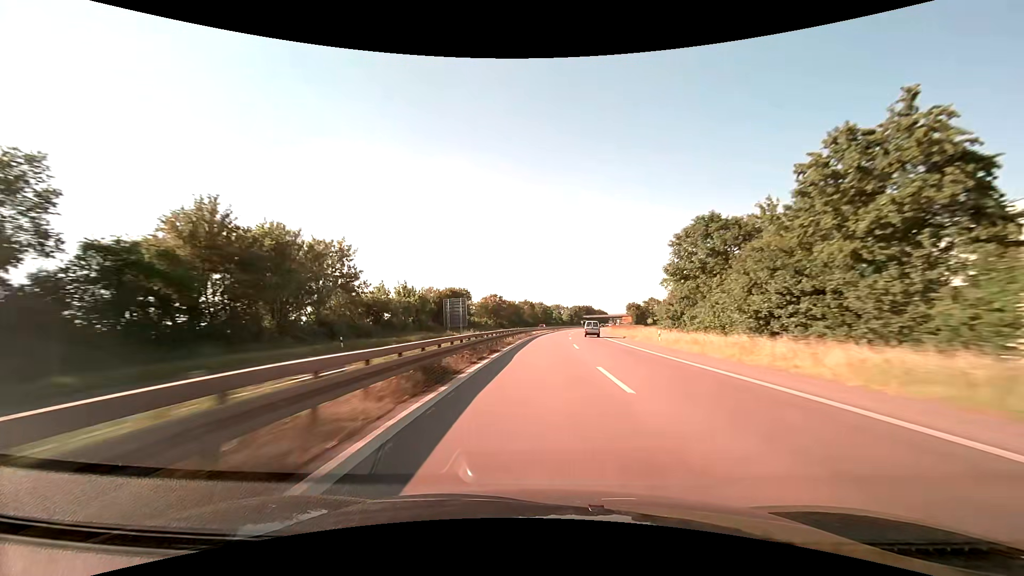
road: trunk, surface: asphalt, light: Day
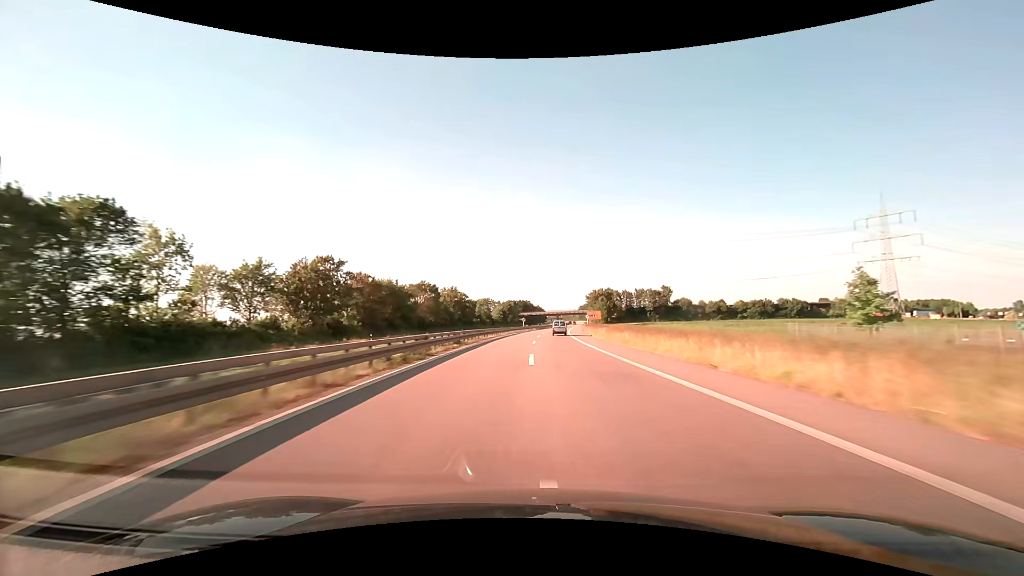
(+5.8, +83.1) m; +8°
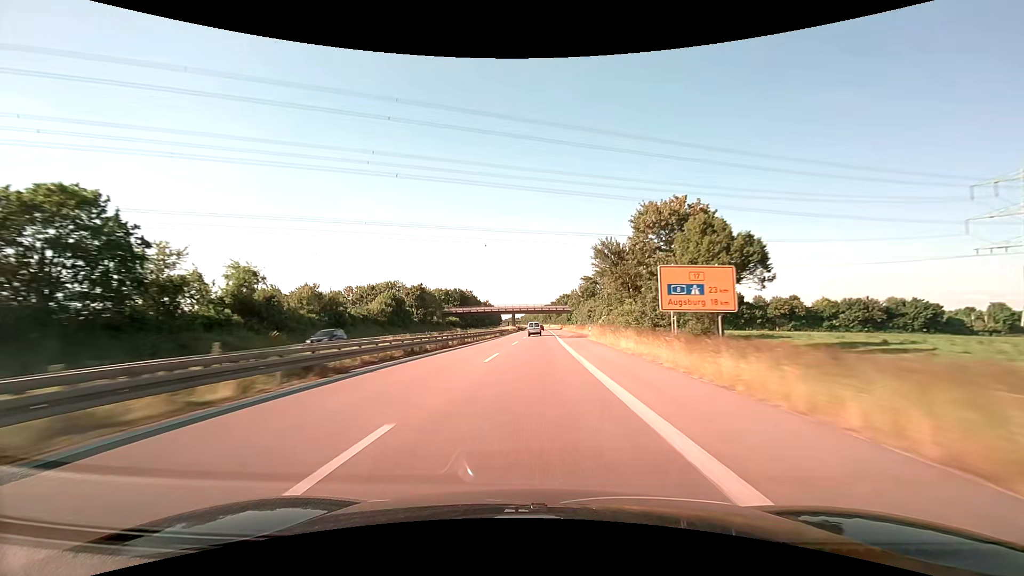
(+5.5, +105.1) m; +5°
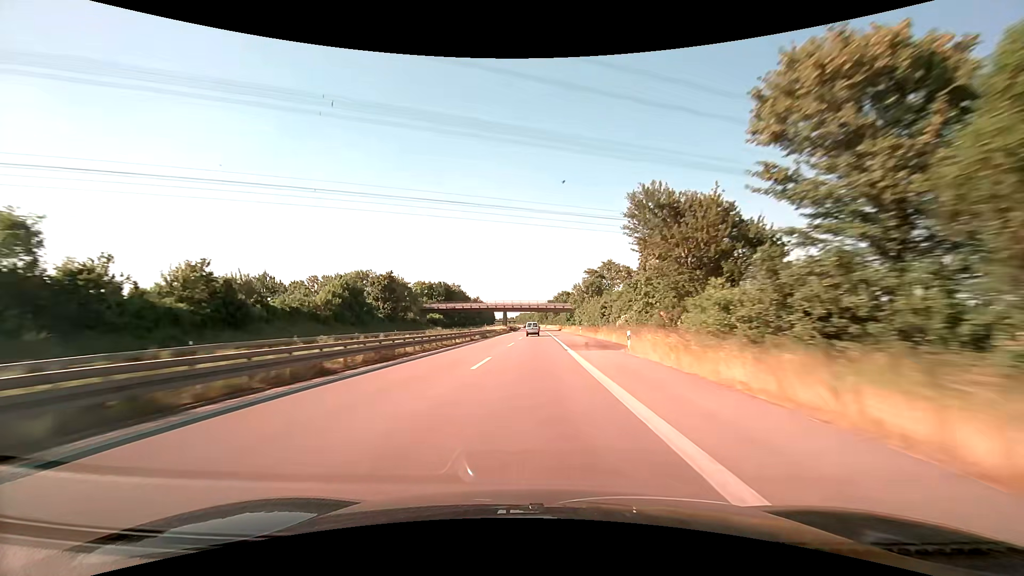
(+0.1, +21.3) m; 0°
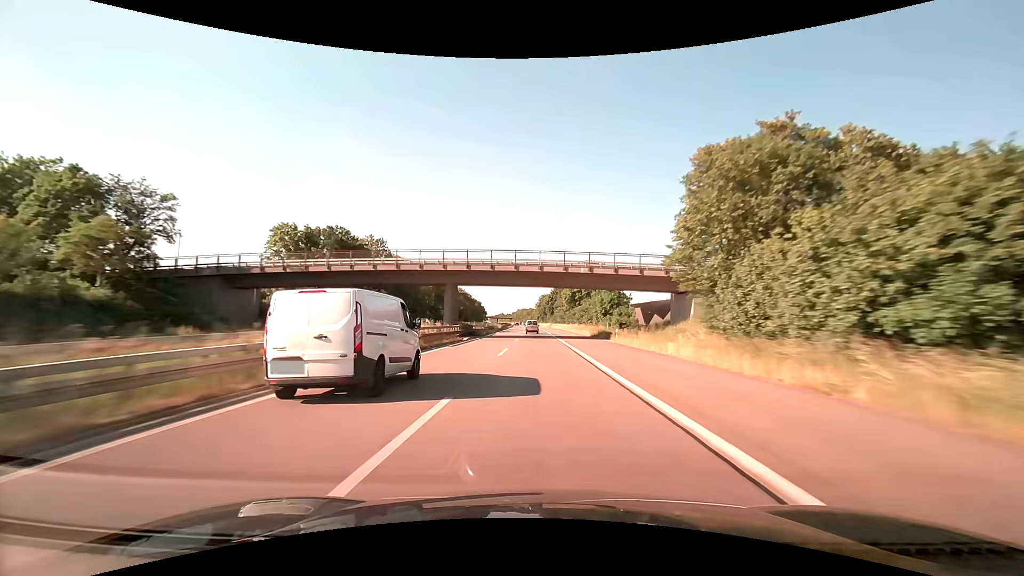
(+0.2, +84.0) m; 0°
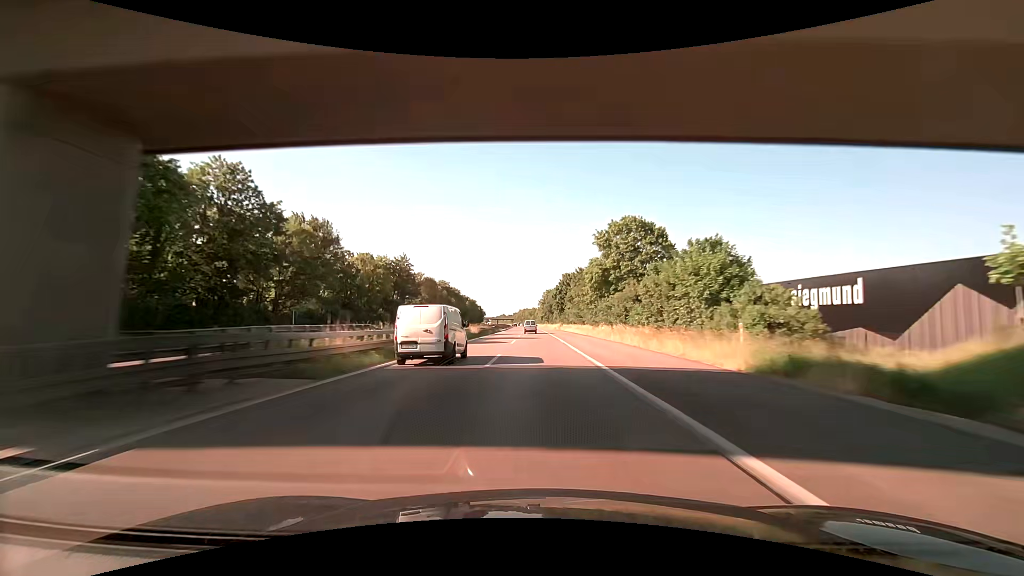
(-0.1, +41.1) m; 0°
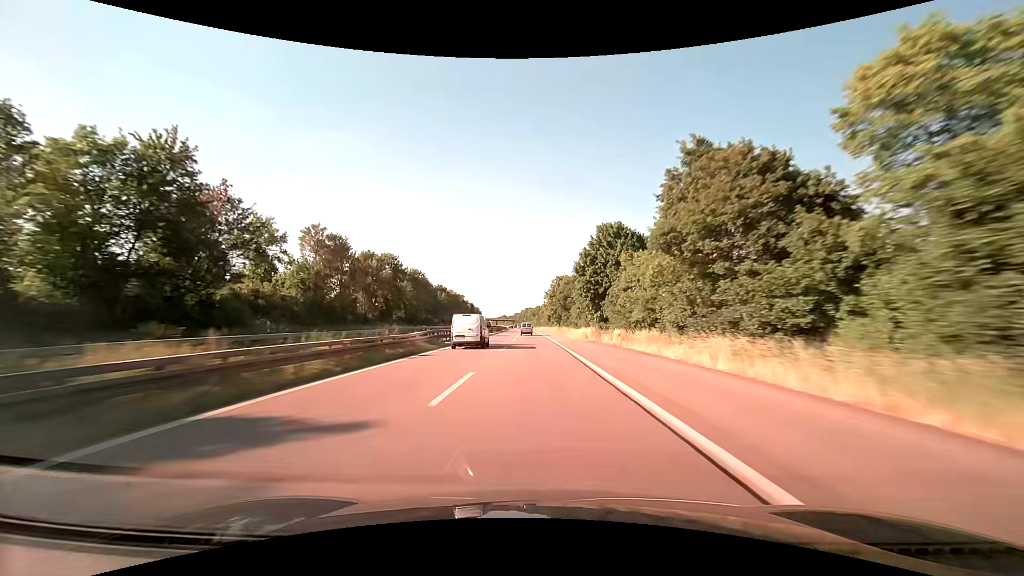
(-0.3, +61.4) m; -1°
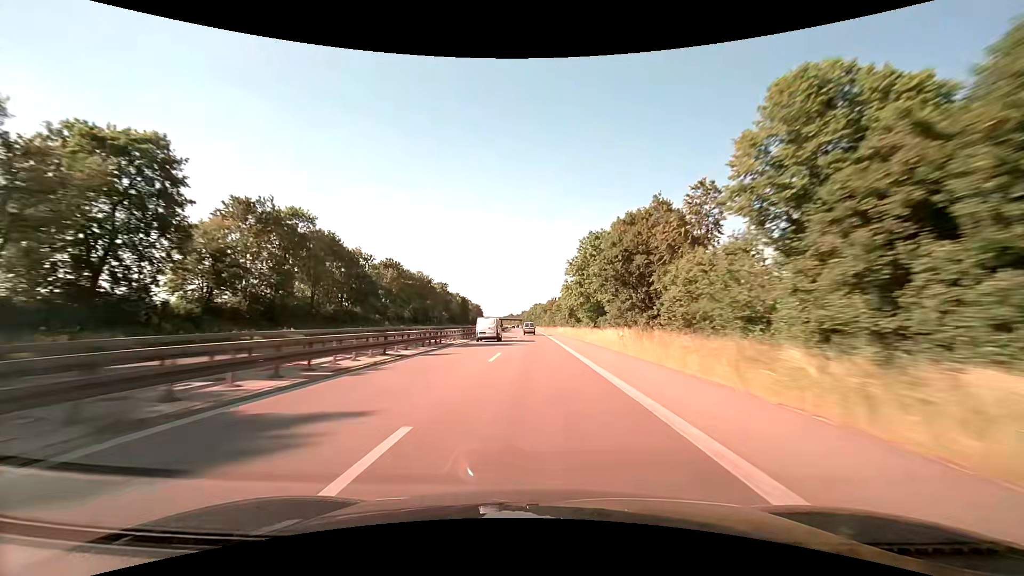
(-0.6, +61.7) m; -1°
(0, +10) (0, +20) (0, +30) (0, +40) (0, +50) (0, +60) (-1, +70) (-1, +80) (-1, +90) (-1, +100) m
